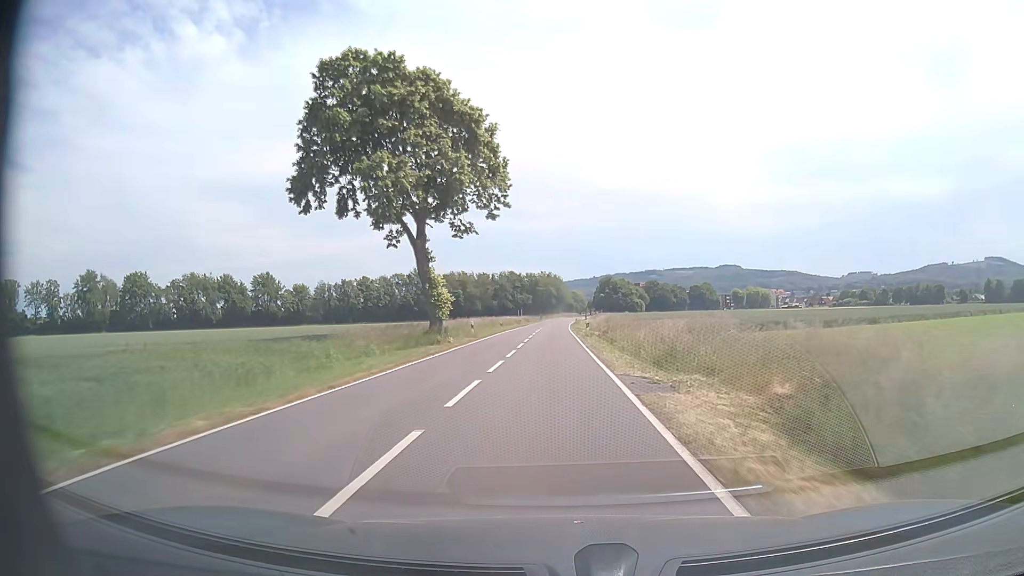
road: tertiary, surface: asphalt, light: Day
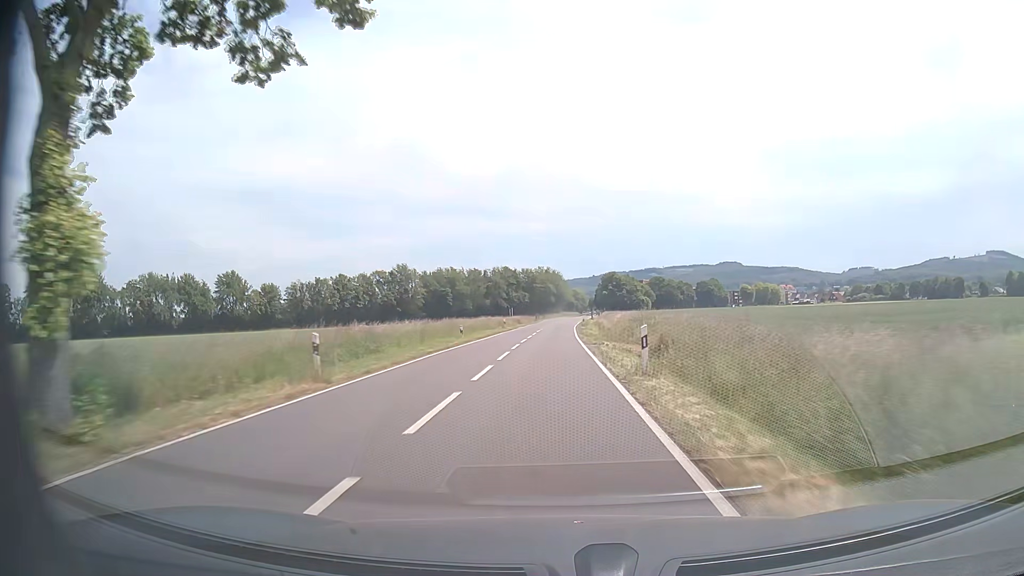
(0.0, +26.6) m; 0°
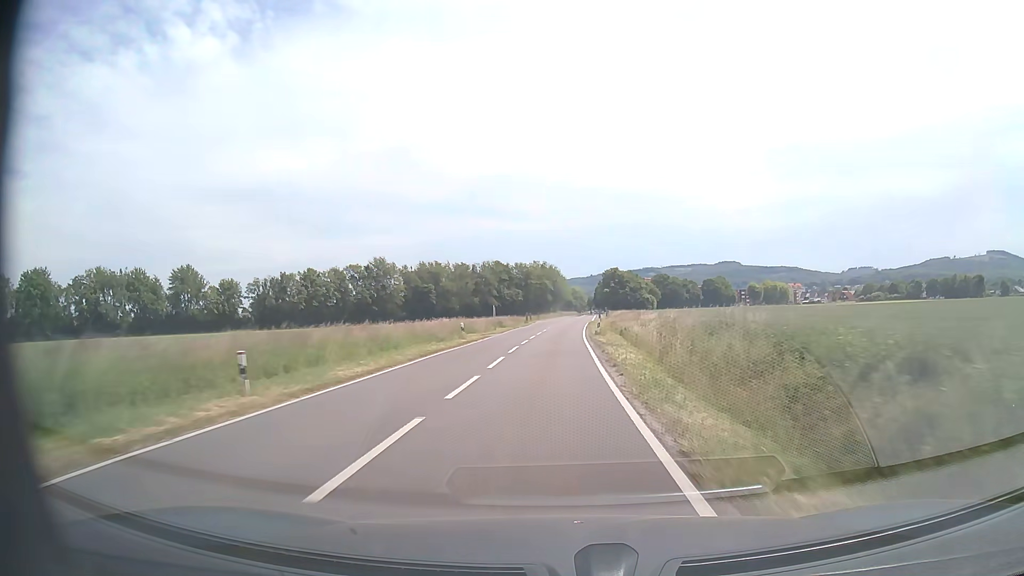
(+0.1, +27.0) m; 0°
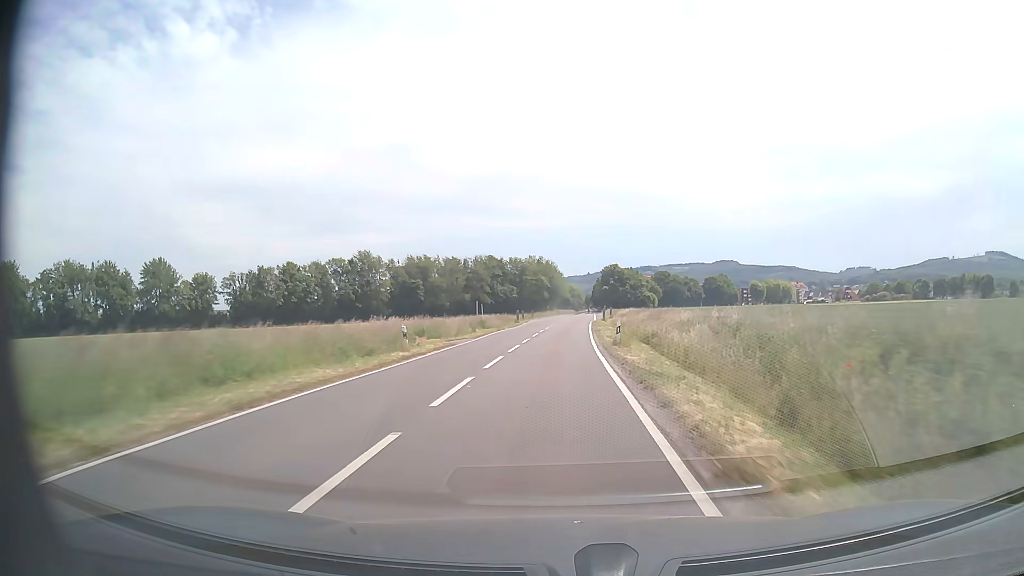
(0.0, +13.6) m; 0°
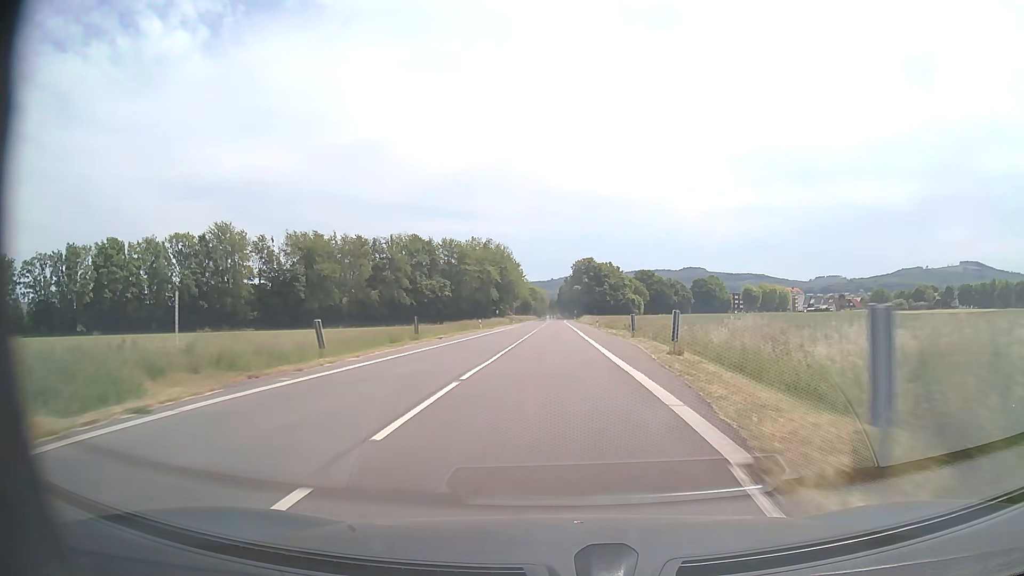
(+2.0, +68.9) m; +3°
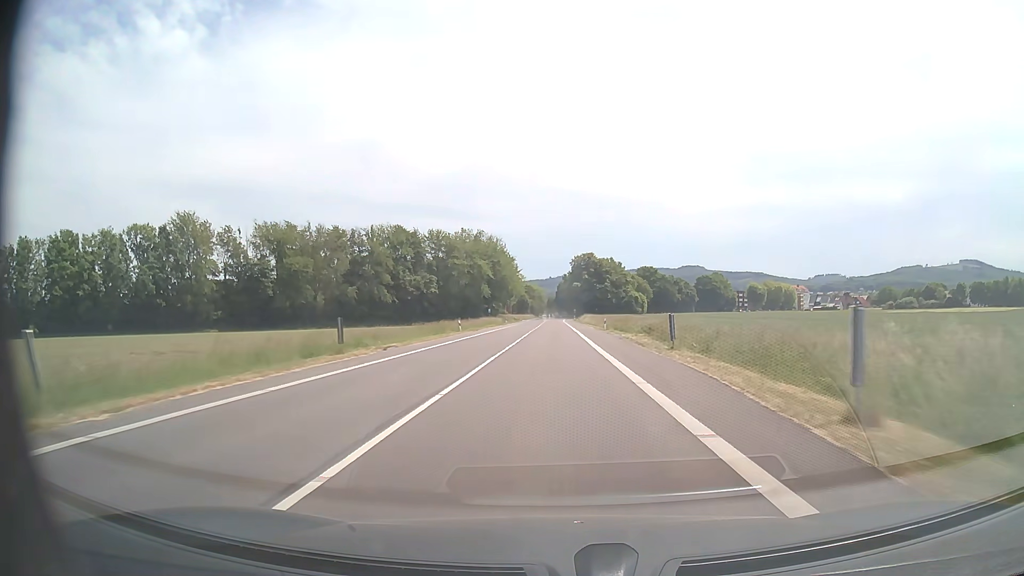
(0.0, +13.9) m; 0°
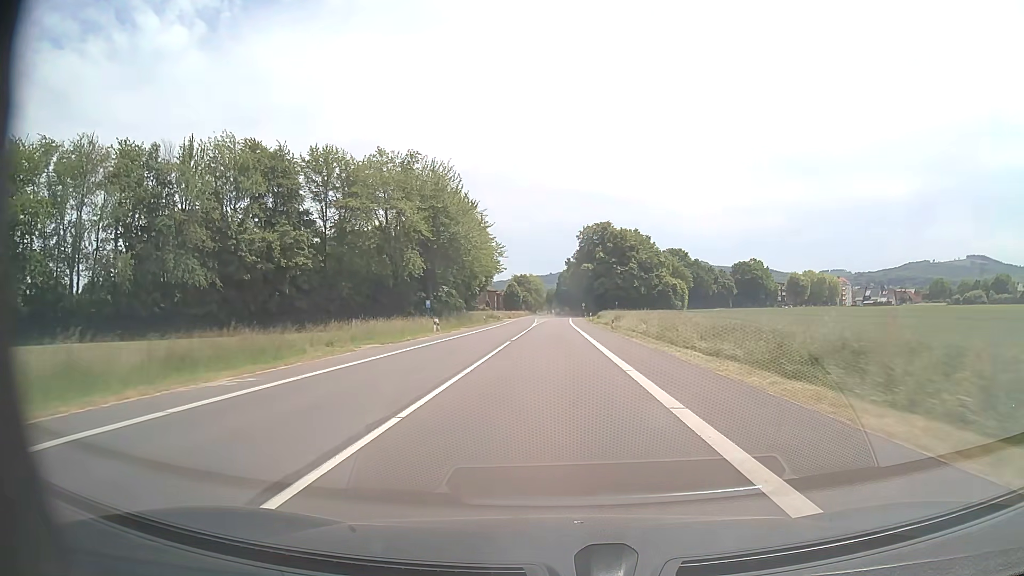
(-0.2, +68.2) m; 0°
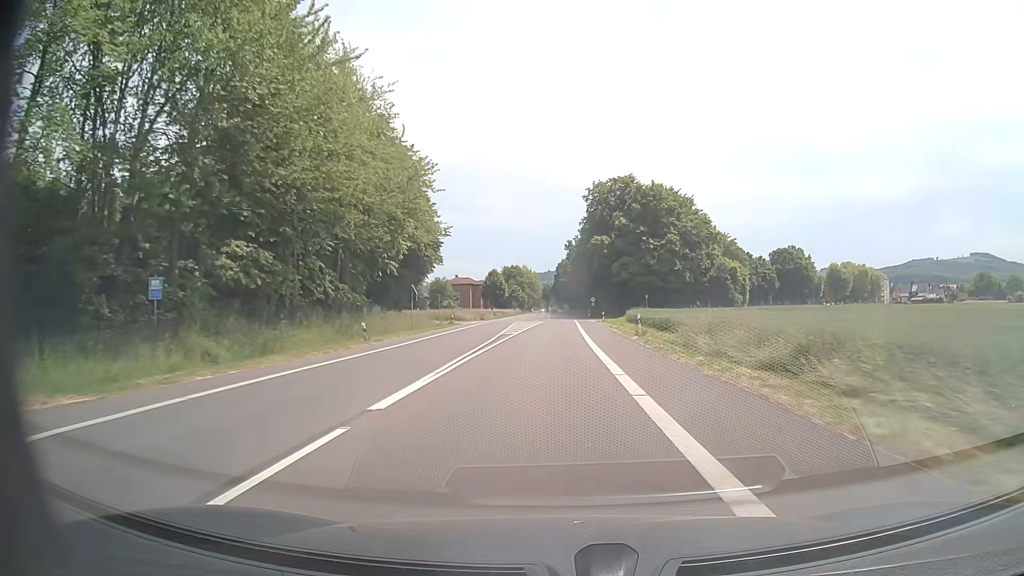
(+0.2, +51.2) m; 0°
(0, +10) (0, +20) (0, +30) (0, +40) (0, +50) (0, +60) (0, +70) (0, +80) (0, +90) (0, +100) m
